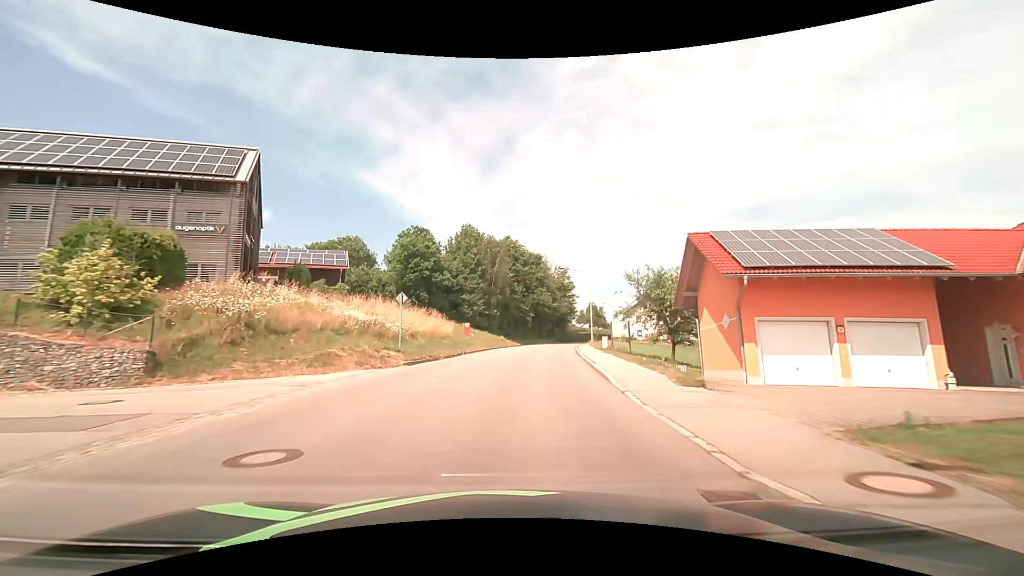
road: tertiary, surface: asphalt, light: Day
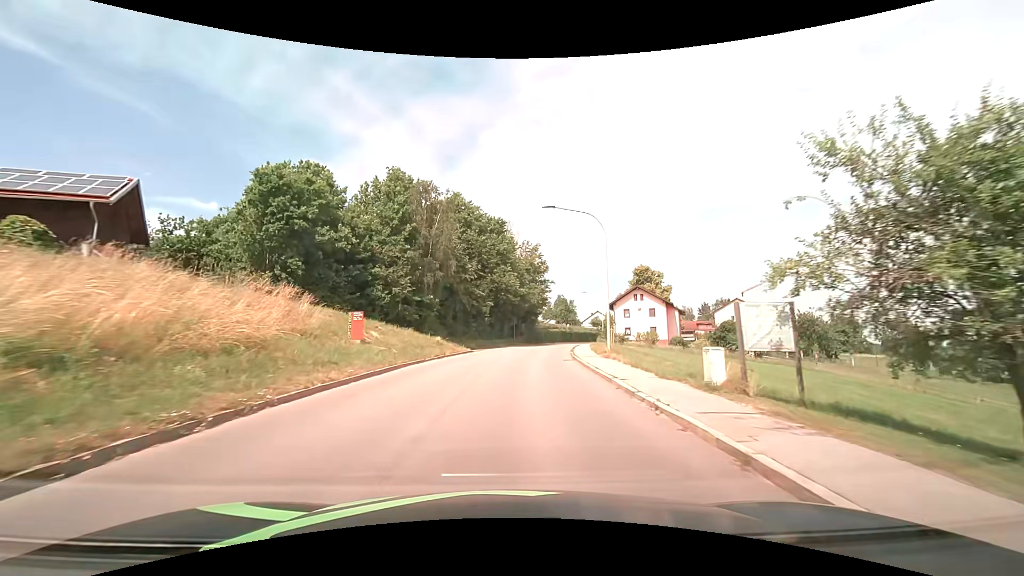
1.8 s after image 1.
(+0.9, +22.8) m; +5°
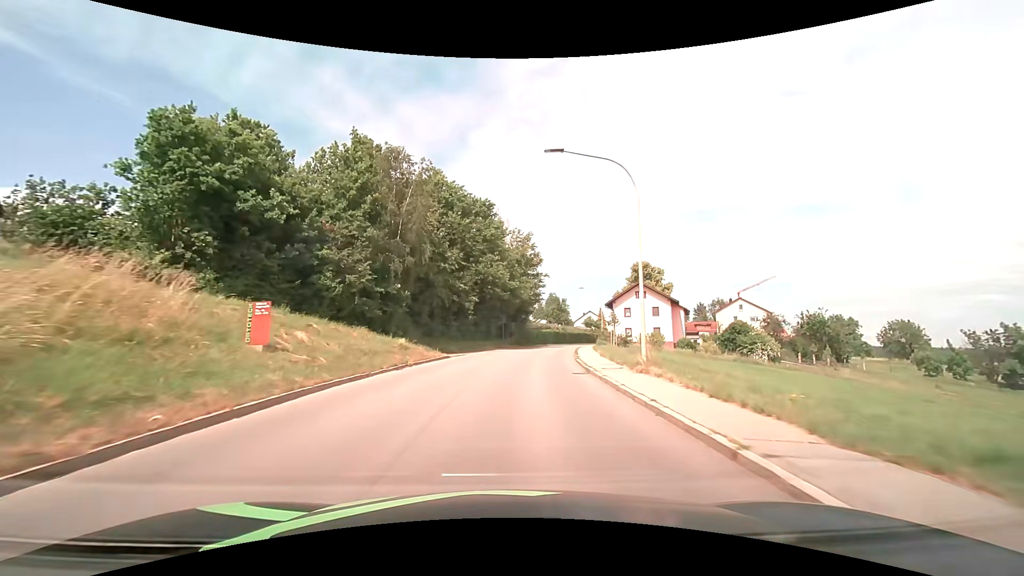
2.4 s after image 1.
(+0.1, +7.7) m; +1°
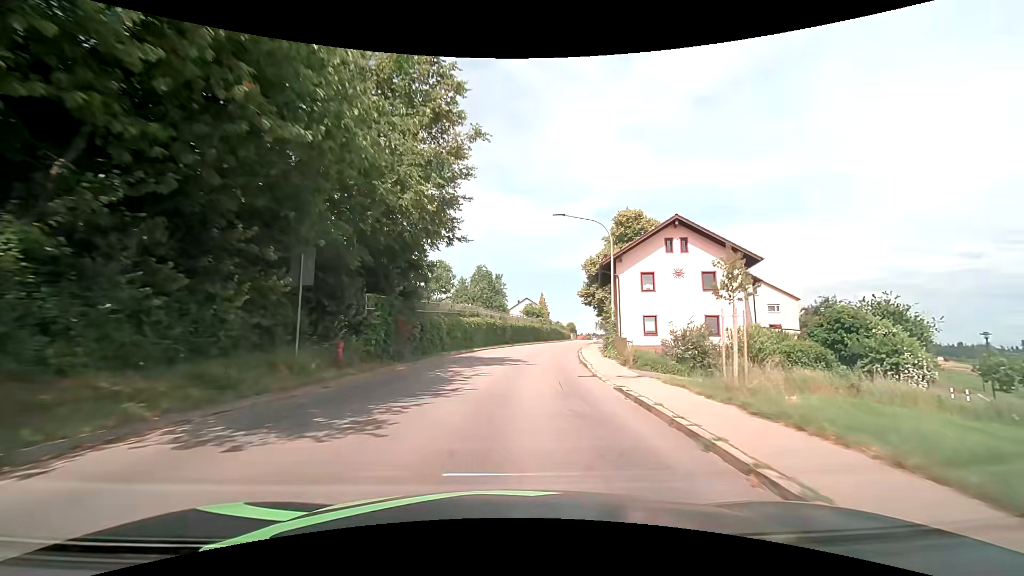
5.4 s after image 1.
(+2.6, +38.3) m; +8°
(0, +10) (+1, +20) (+2, +30) (+3, +40) (+5, +50) (+8, +59) (+10, +69) (+13, +79) (+15, +88) (+18, +98) m
